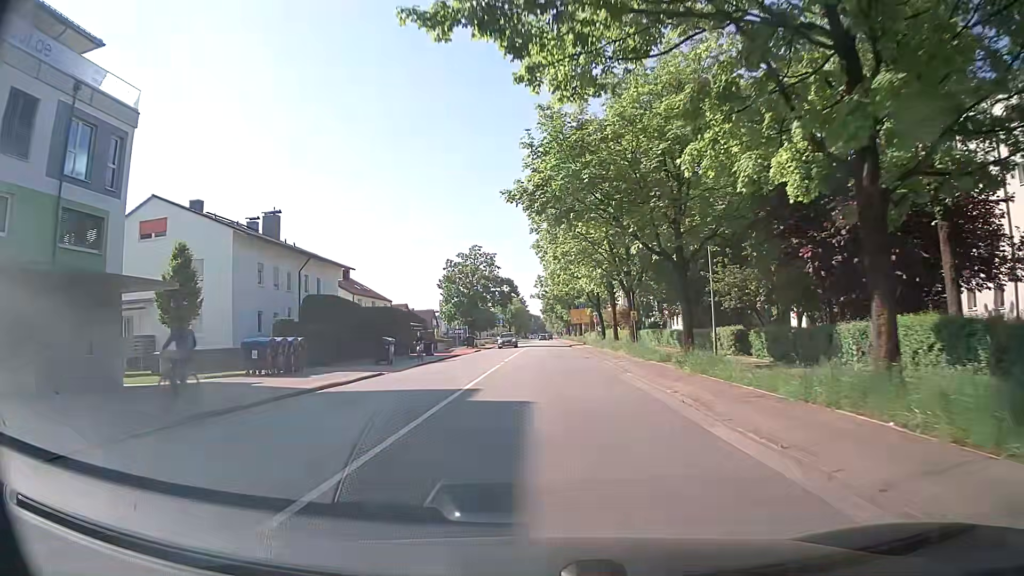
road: secondary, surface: asphalt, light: Day
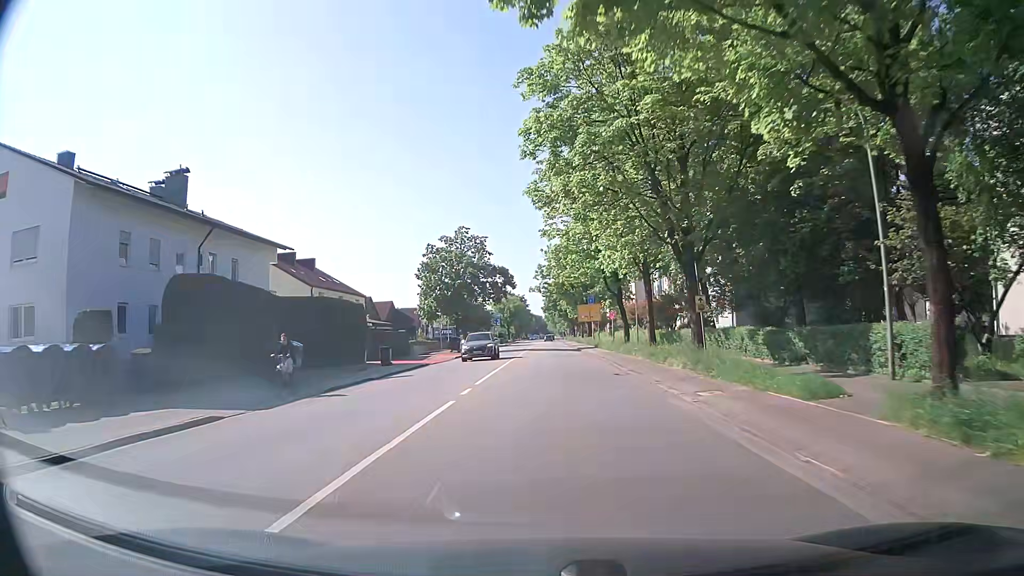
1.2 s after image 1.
(-0.1, +14.7) m; 0°
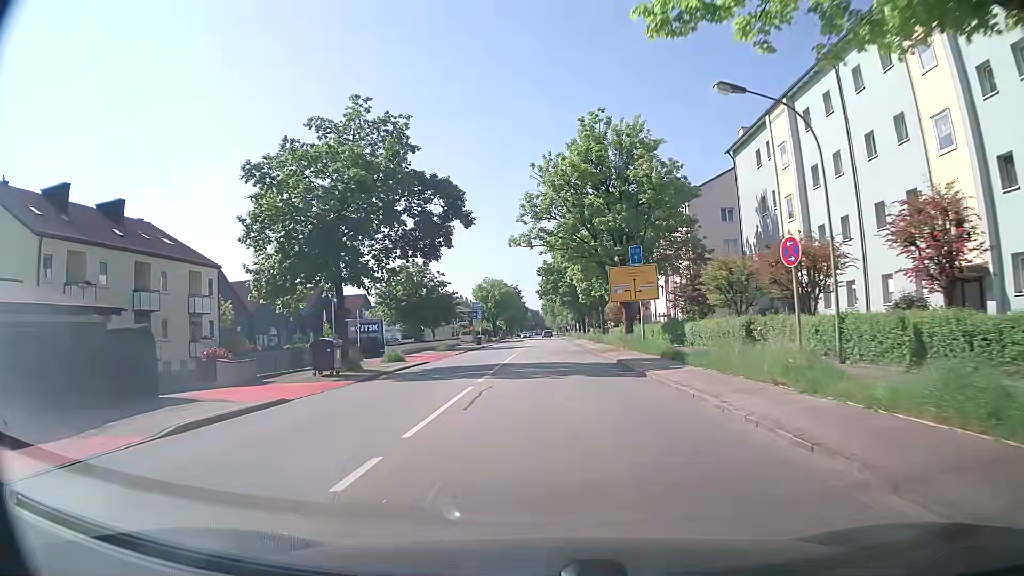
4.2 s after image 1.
(-0.1, +37.3) m; 0°
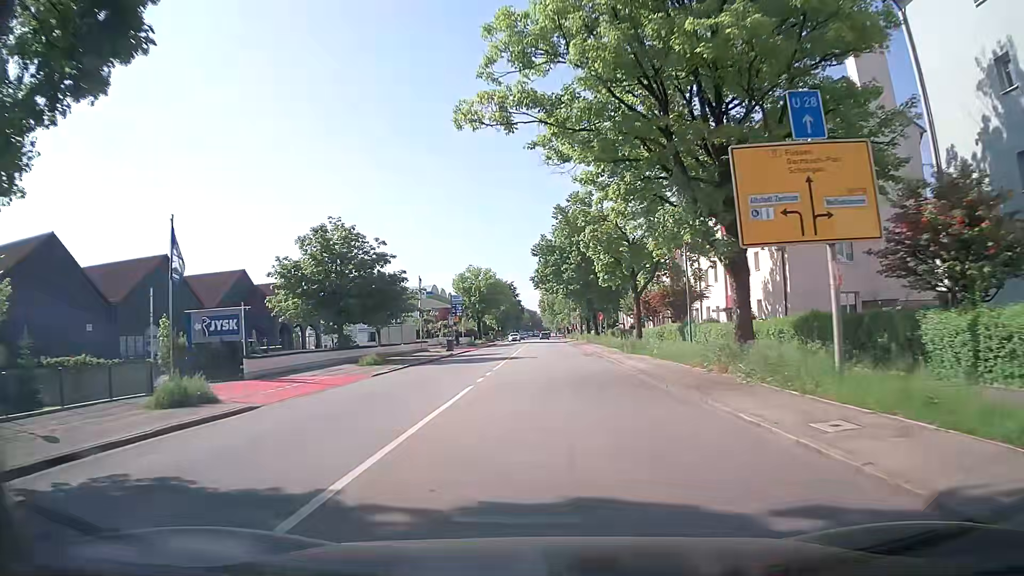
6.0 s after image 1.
(+0.1, +23.1) m; 0°
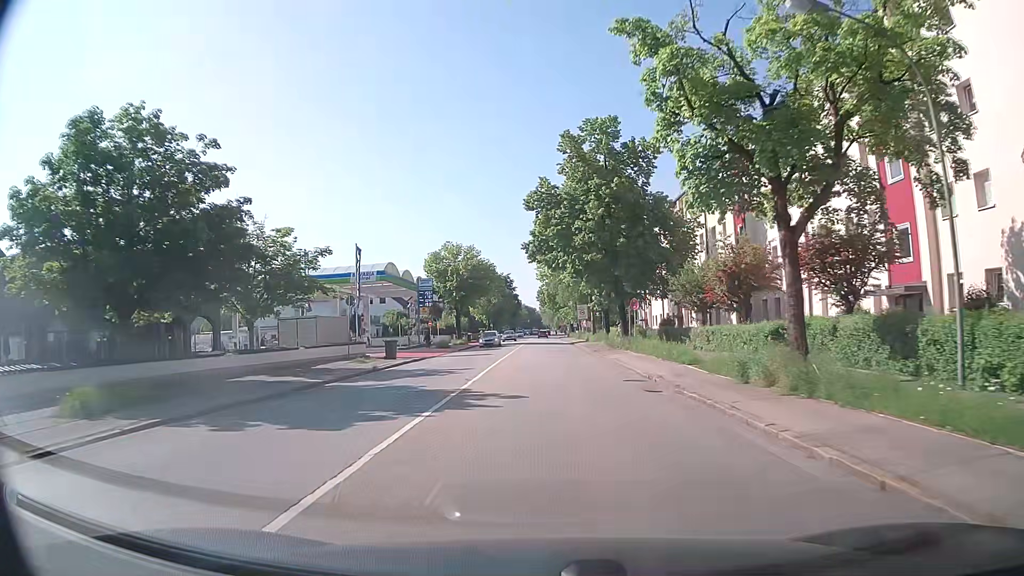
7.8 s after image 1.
(0.0, +22.3) m; 0°
